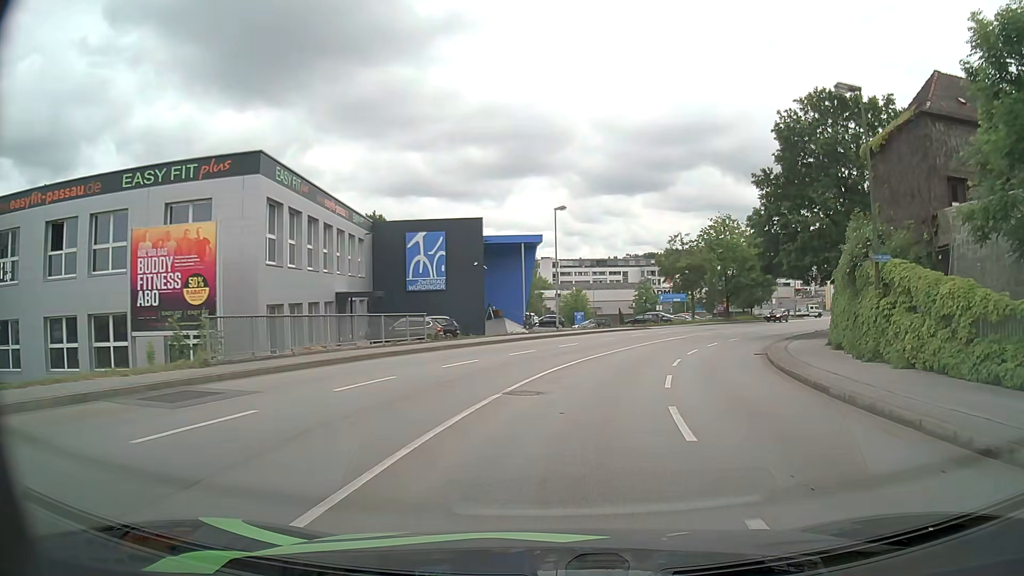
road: tertiary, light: Day
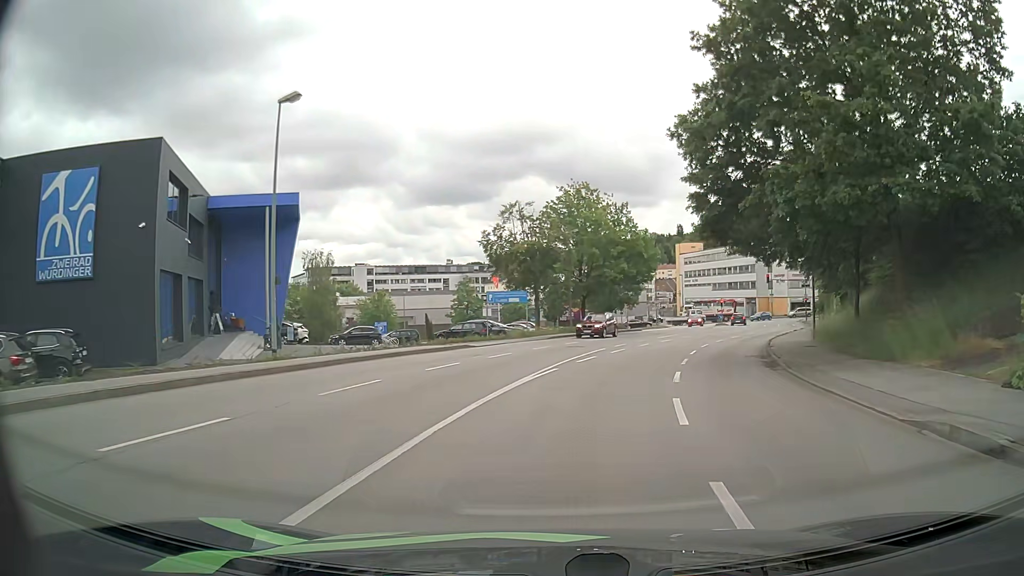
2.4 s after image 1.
(+3.1, +23.1) m; +15°
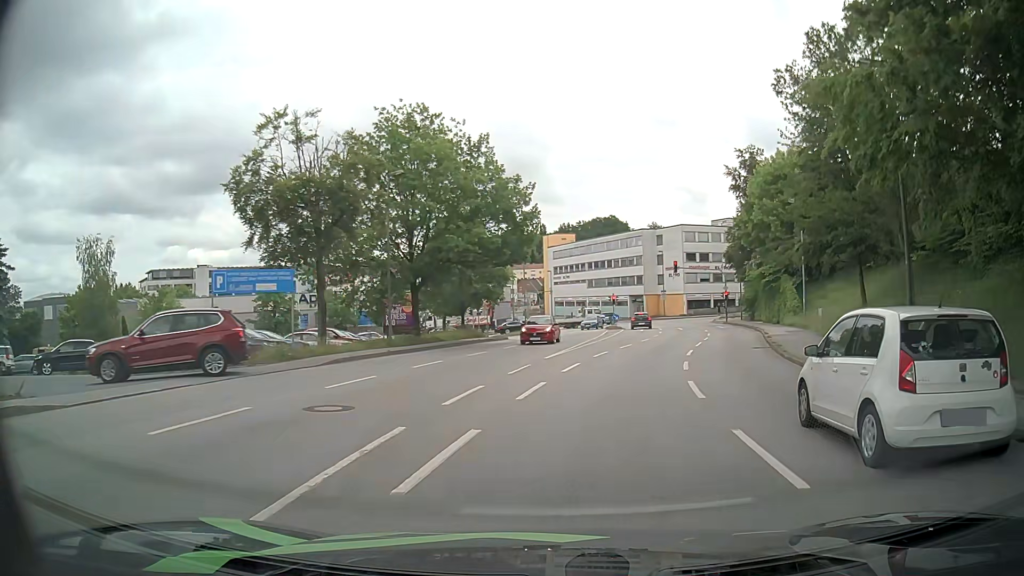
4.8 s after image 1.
(+2.2, +21.4) m; +13°
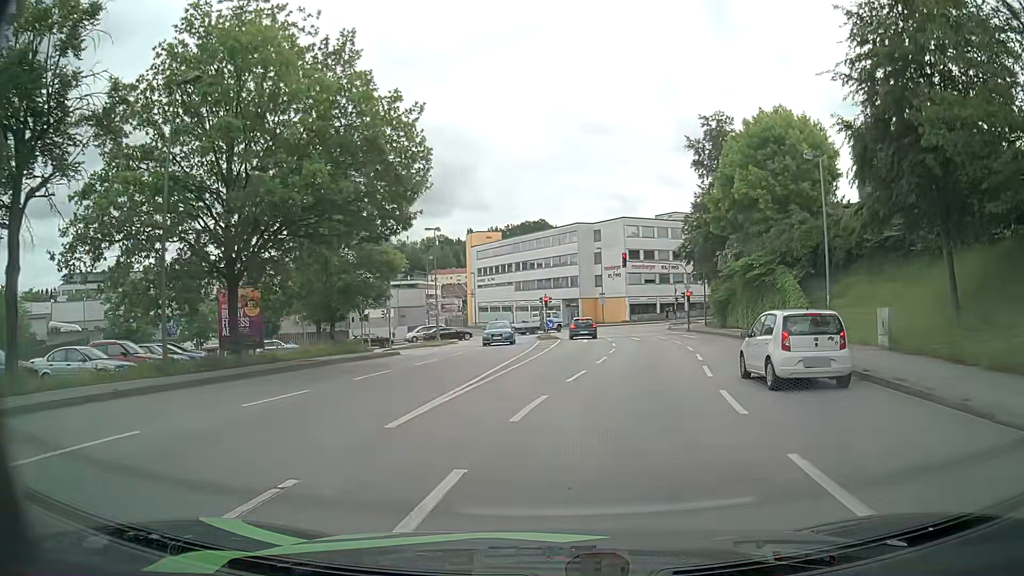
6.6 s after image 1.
(+0.7, +13.8) m; +5°
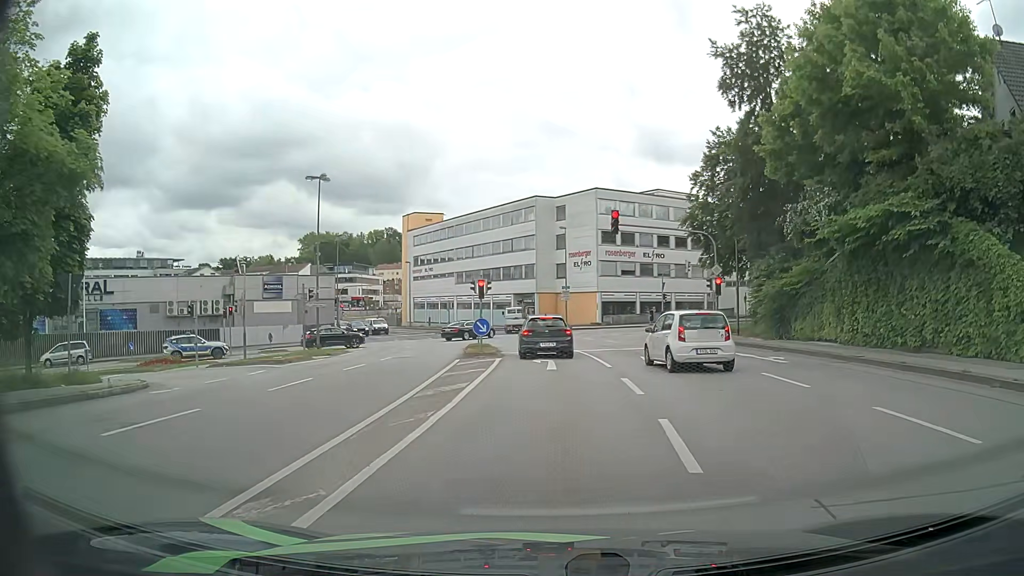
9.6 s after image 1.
(+0.6, +21.2) m; +4°
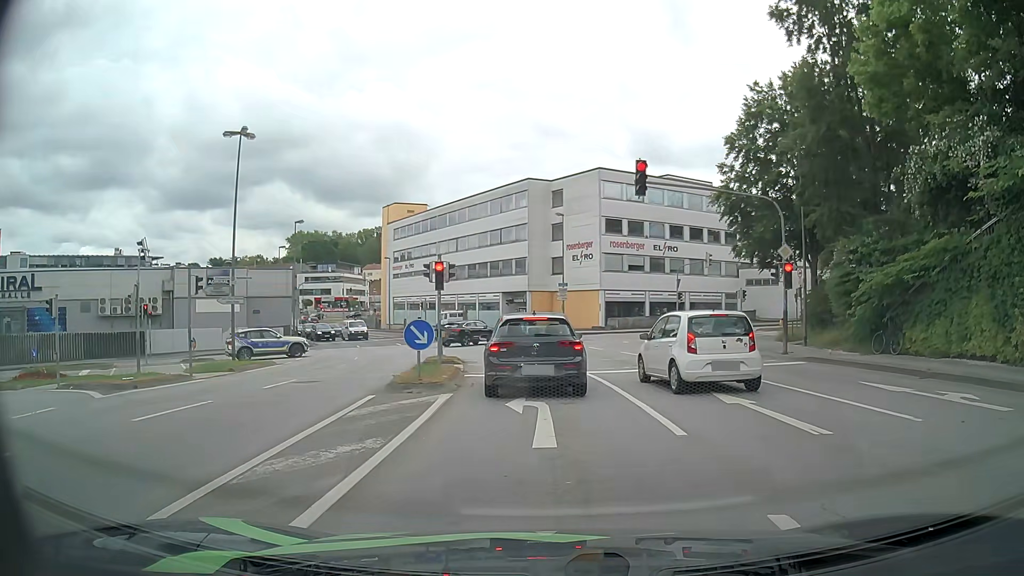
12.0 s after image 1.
(+0.1, +10.0) m; +1°
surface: asphalt
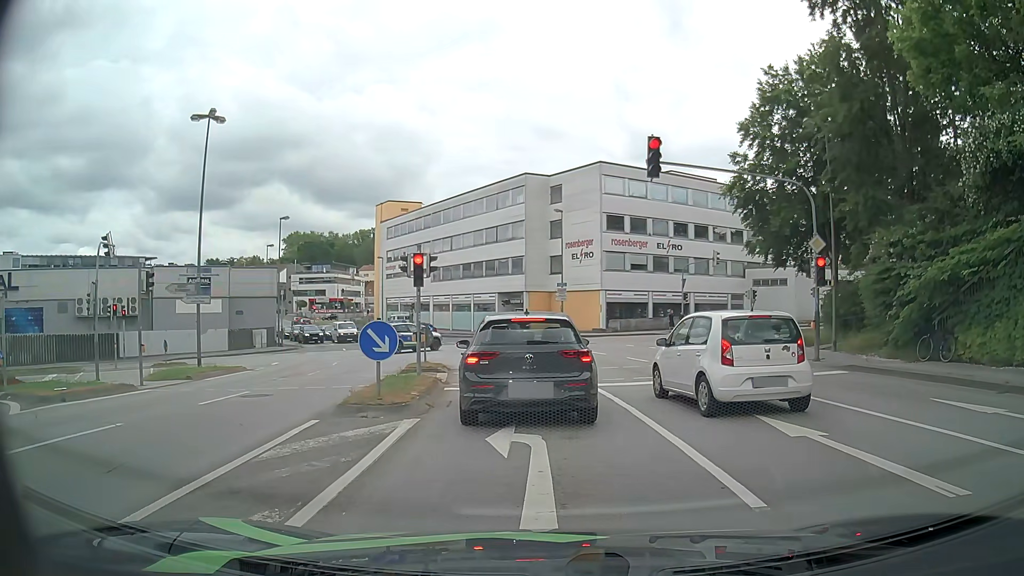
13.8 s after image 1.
(0.0, +2.8) m; +1°
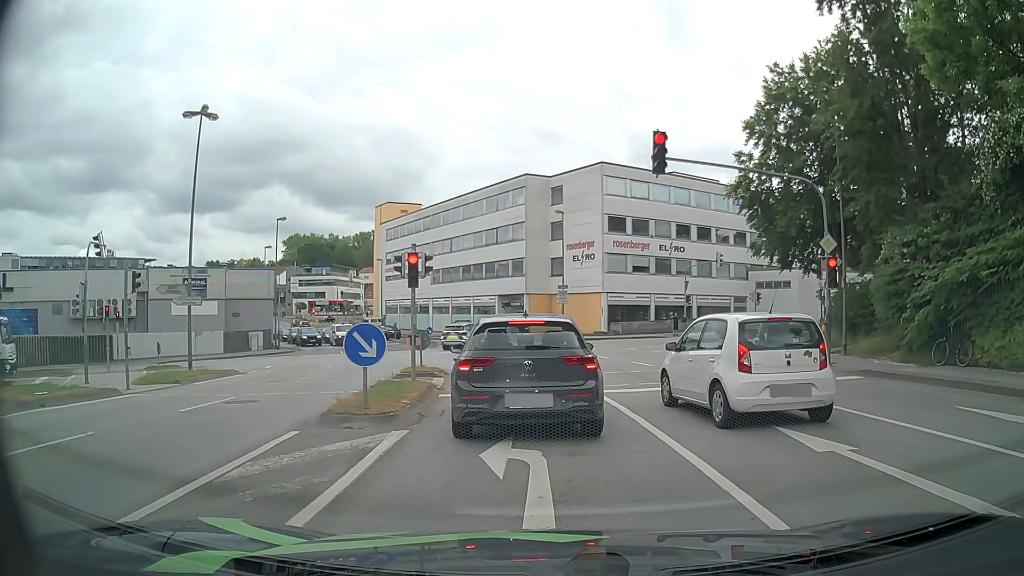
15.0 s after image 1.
(0.0, +0.8) m; 0°
